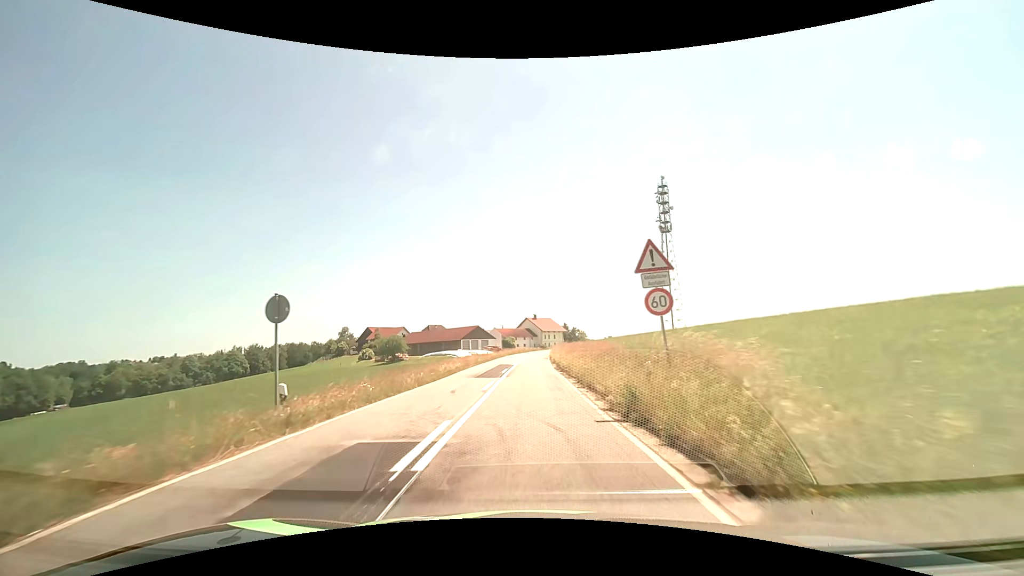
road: tertiary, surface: asphalt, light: Day
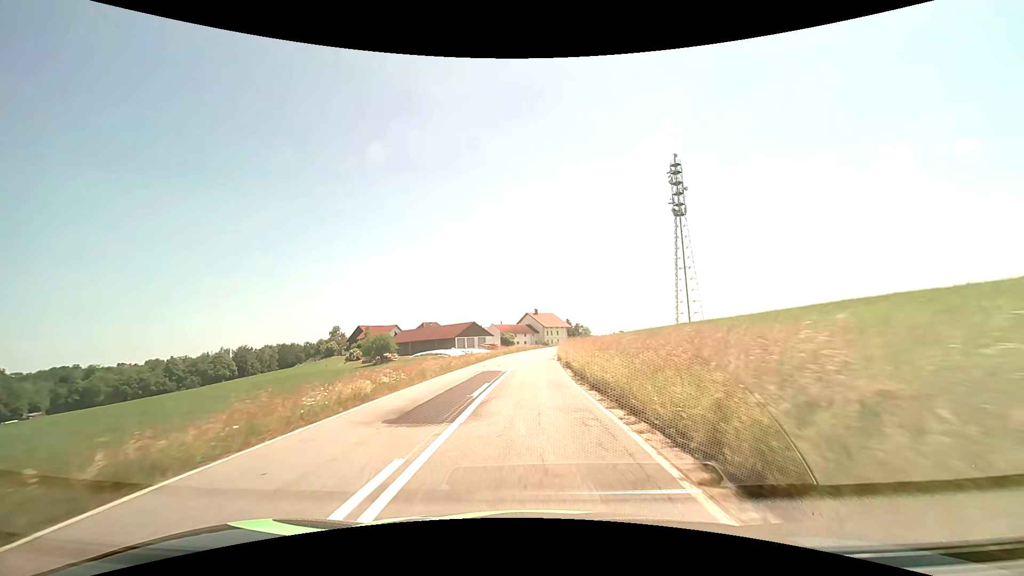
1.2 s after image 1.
(0.0, +14.6) m; 0°
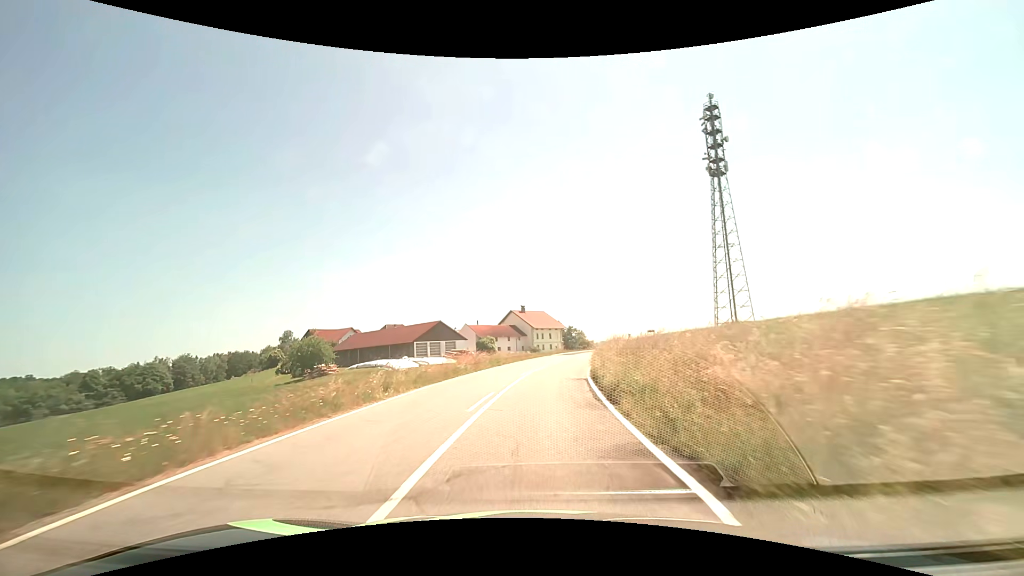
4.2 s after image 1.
(+0.1, +37.8) m; +1°
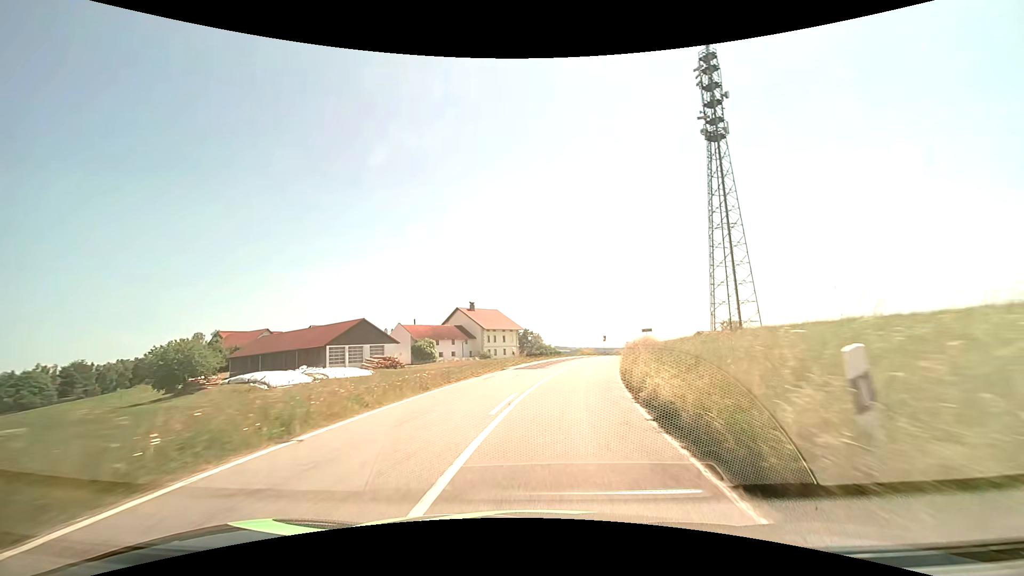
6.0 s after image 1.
(+0.8, +23.4) m; +5°
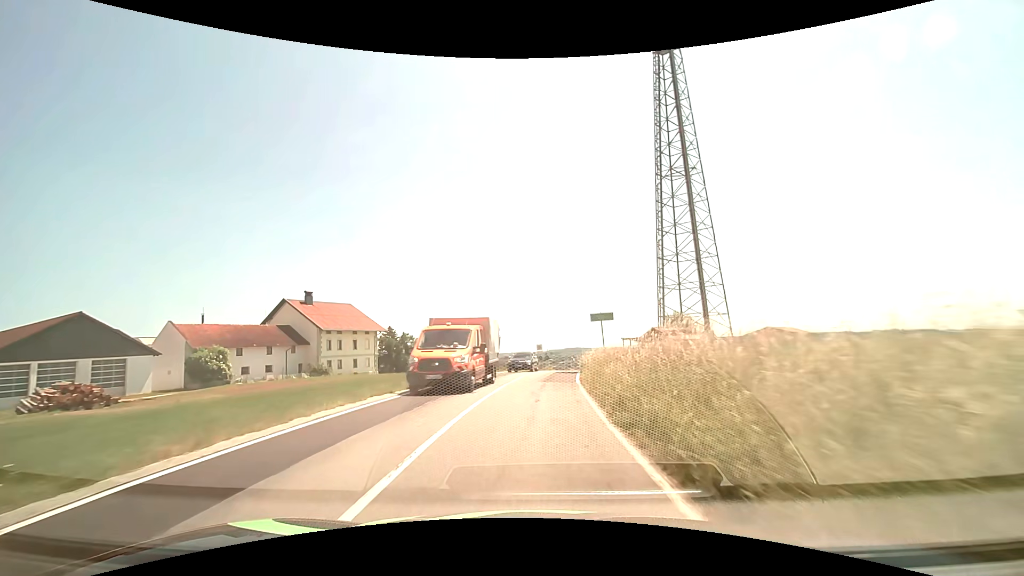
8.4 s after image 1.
(+3.8, +31.4) m; +12°
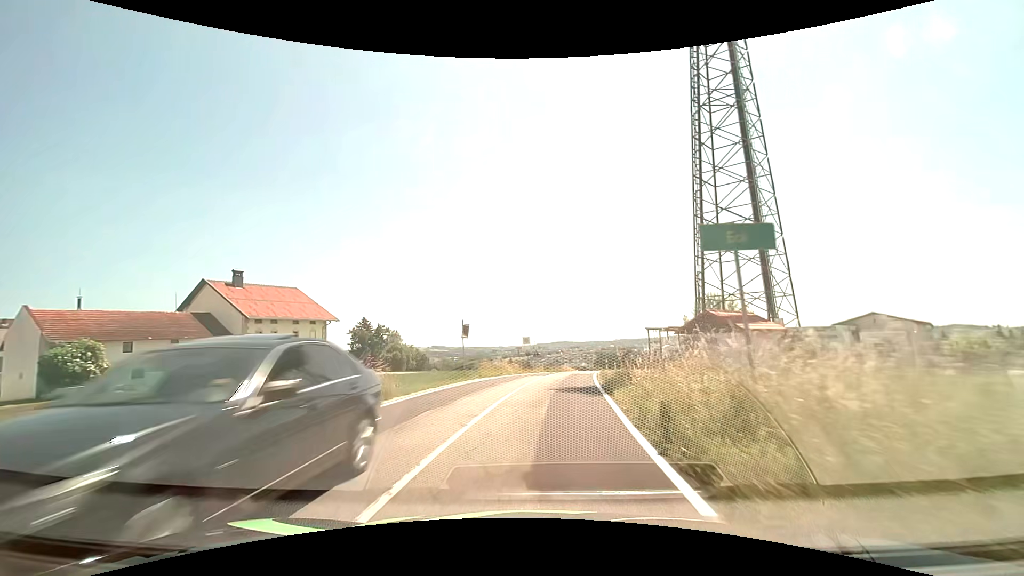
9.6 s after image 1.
(+0.3, +15.4) m; +2°
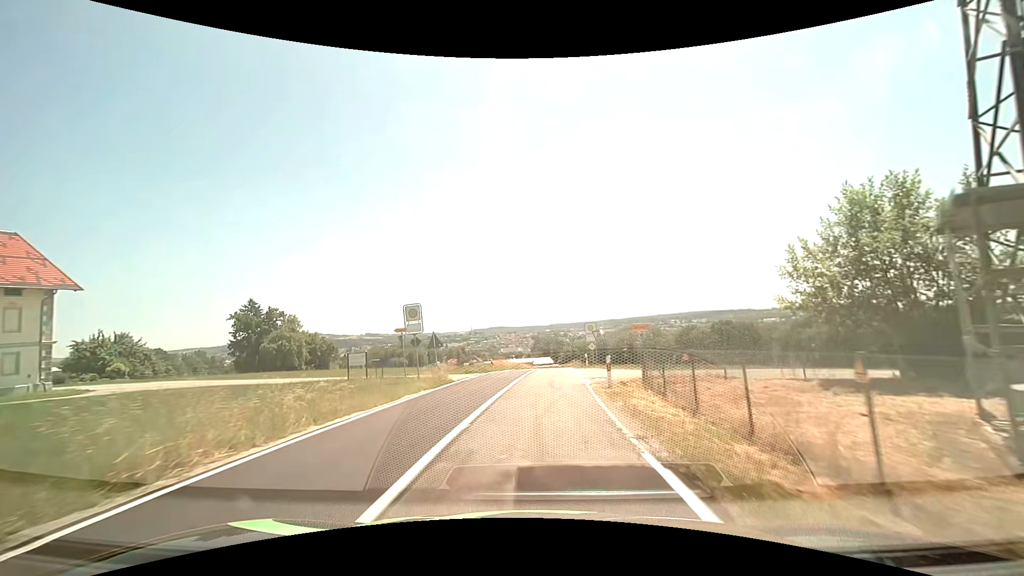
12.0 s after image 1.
(+1.8, +28.3) m; +7°
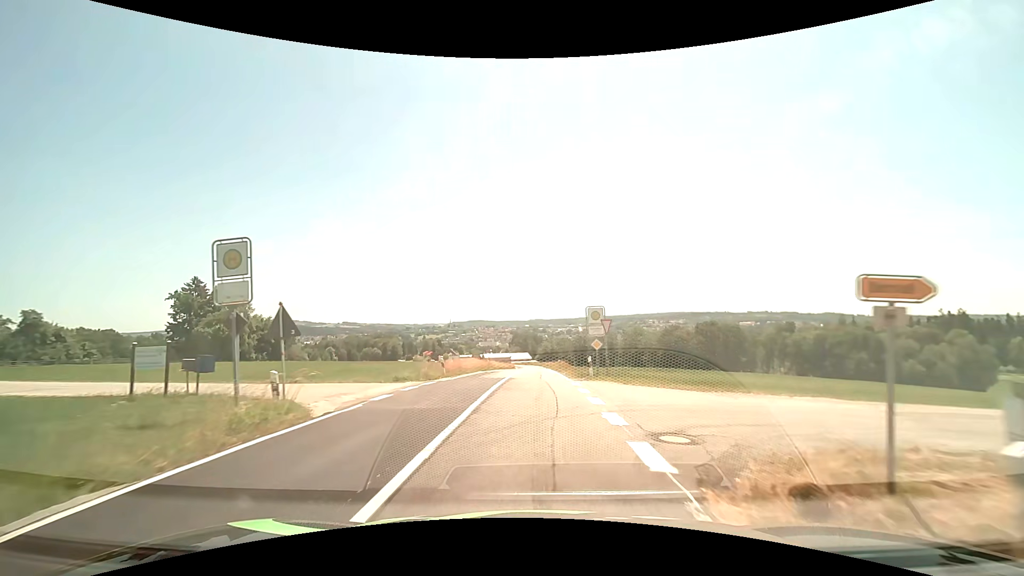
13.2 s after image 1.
(+0.3, +13.4) m; +2°
(0, +10) (0, +20) (+1, +30) (+1, +40) (+1, +50) (+1, +60) (+1, +70) (+1, +80) (+1, +90) (+1, +100) m
